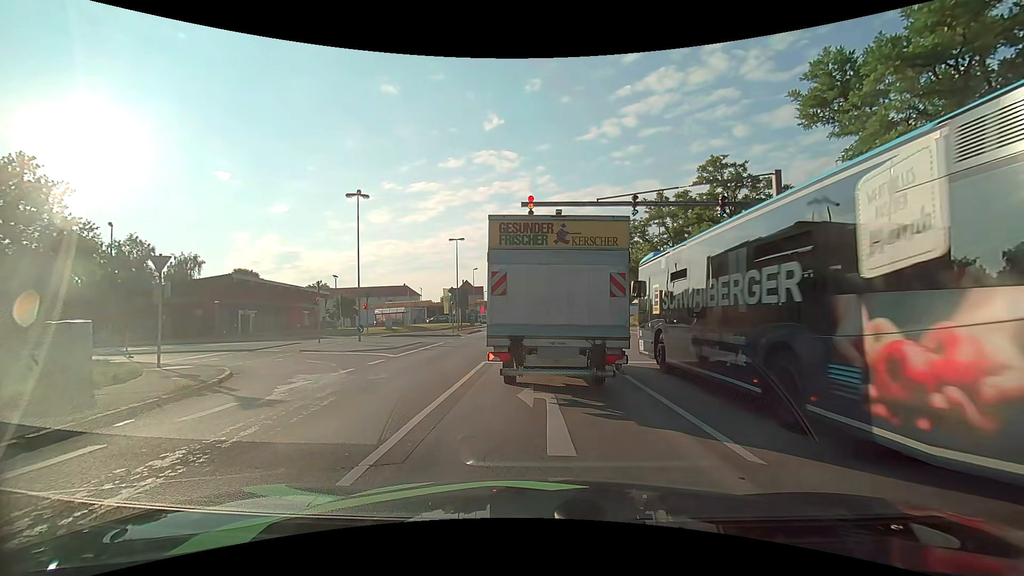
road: primary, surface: asphalt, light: Day
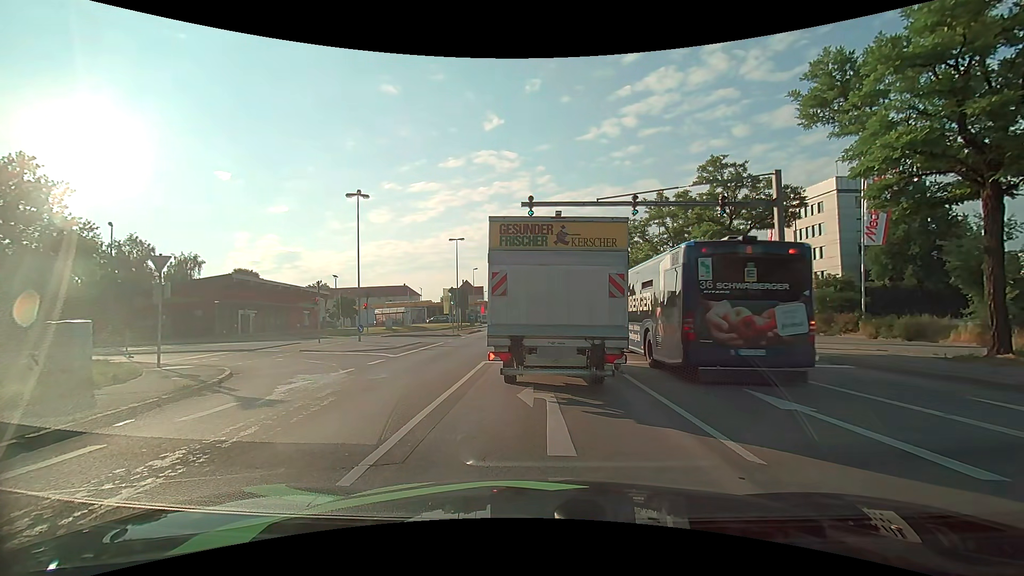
(0.0, 0.0) m; 0°
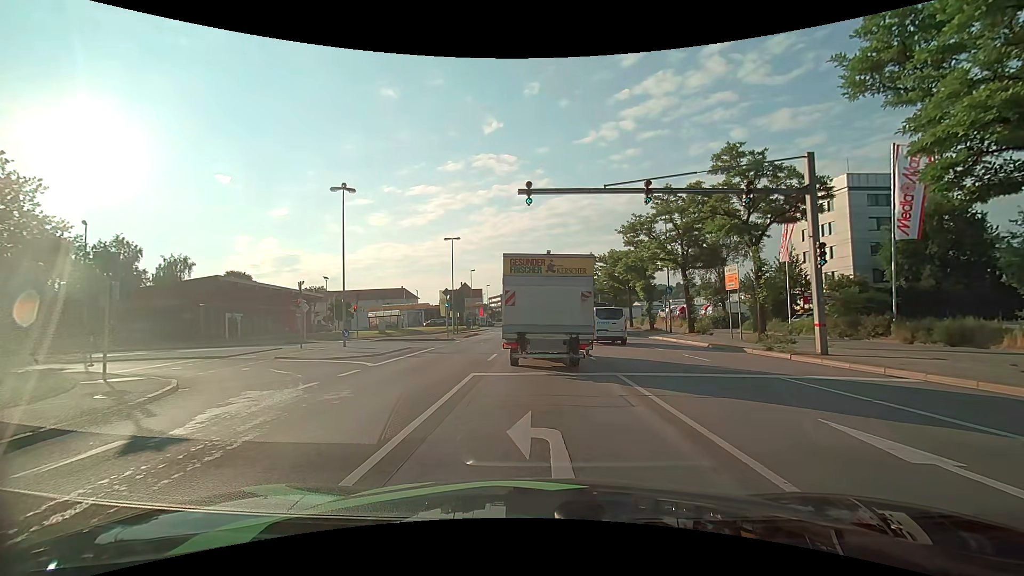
(0.0, +2.6) m; 0°
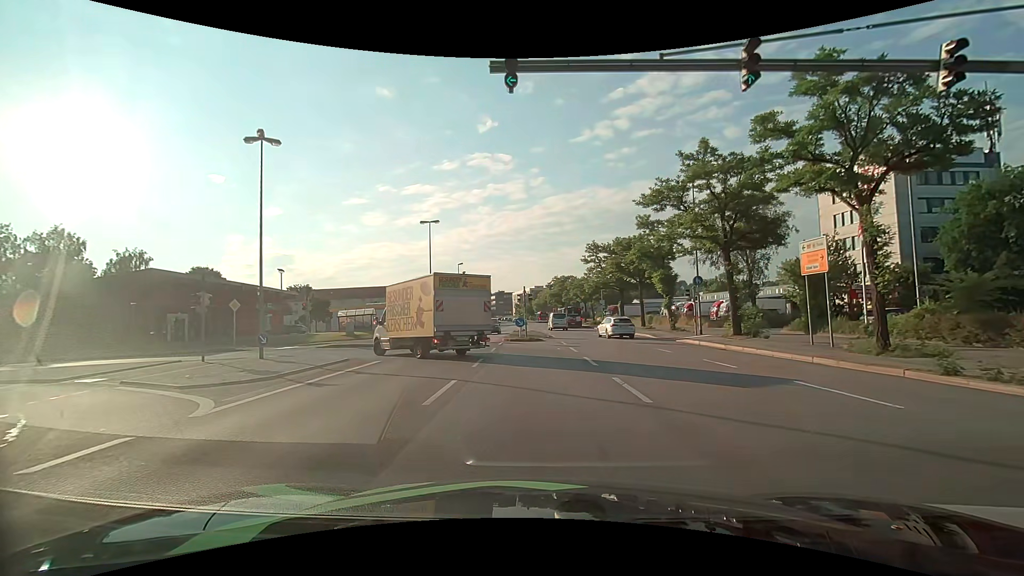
(0.0, +9.0) m; 0°
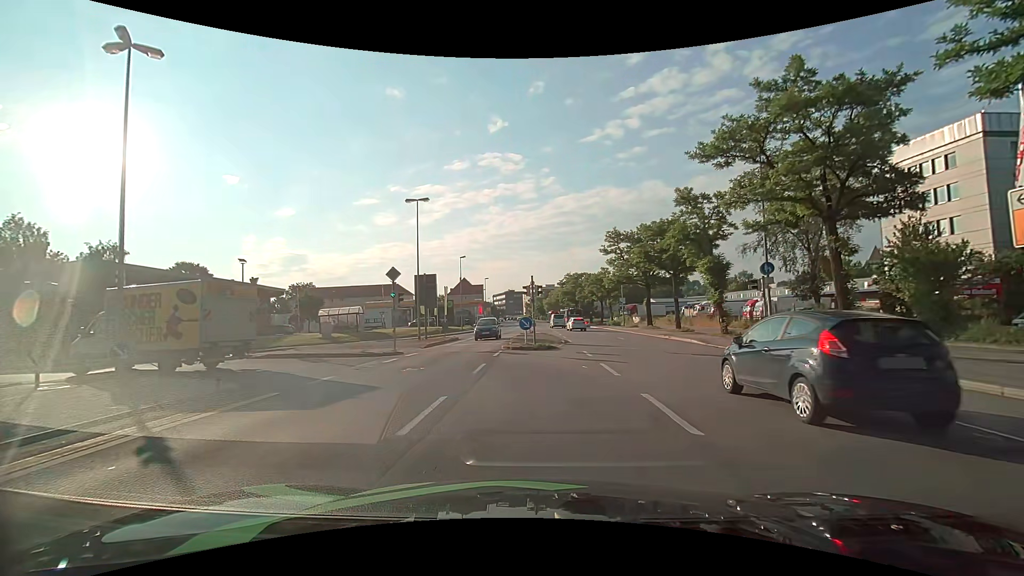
(-0.1, +8.4) m; 0°
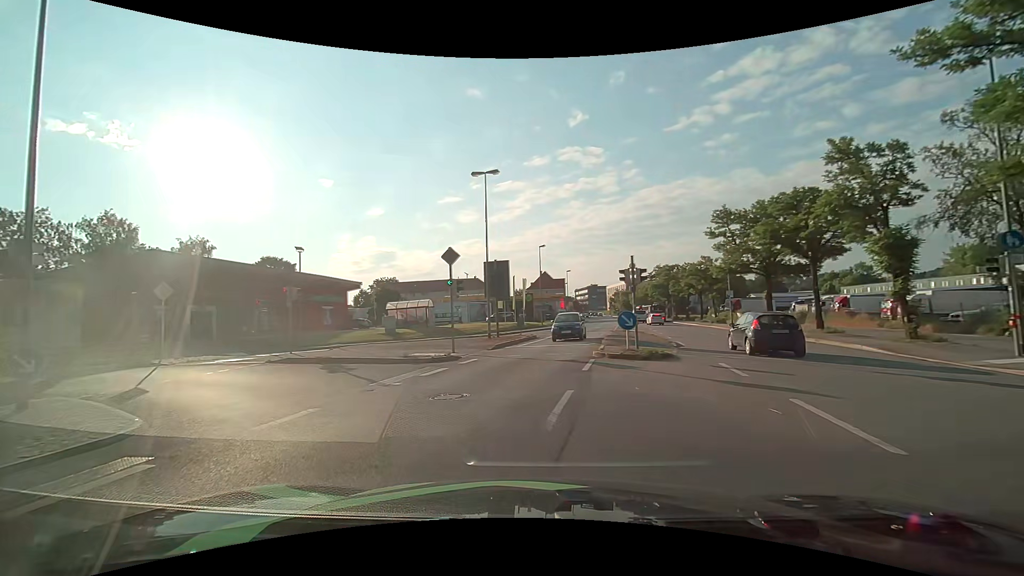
(-0.6, +6.3) m; -10°
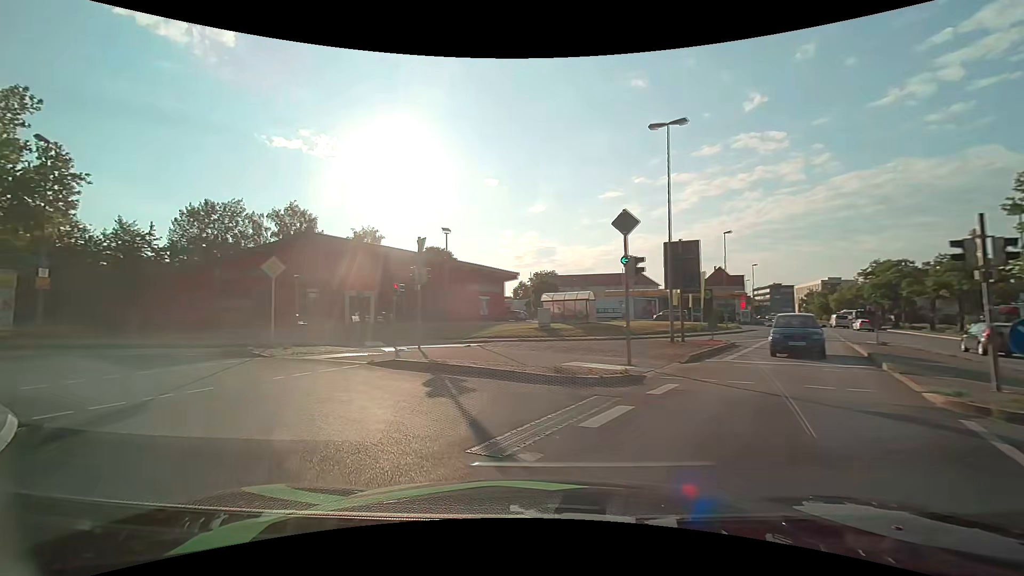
(-1.0, +6.5) m; -18°
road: primary_link
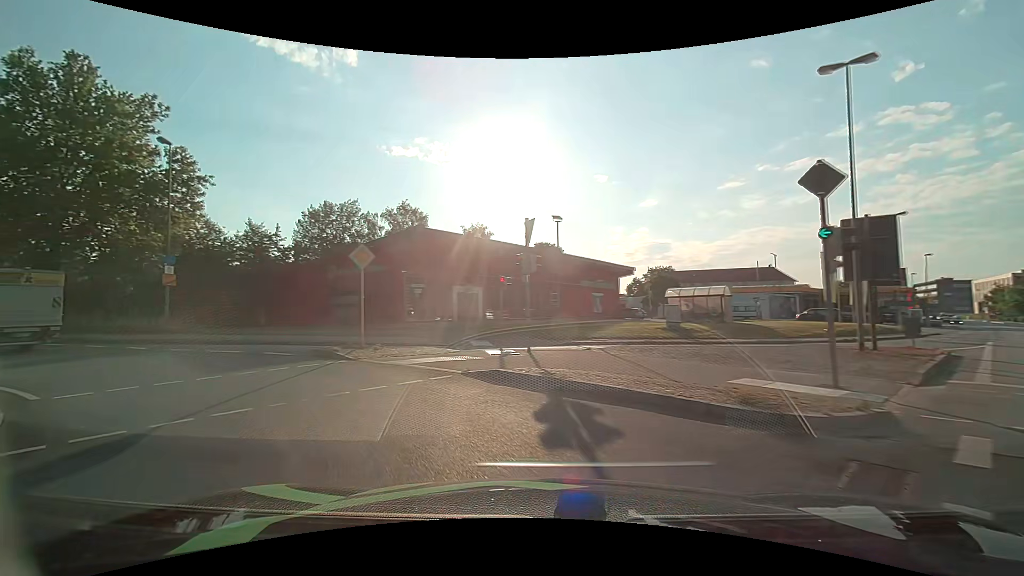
(-0.4, +3.4) m; -12°
